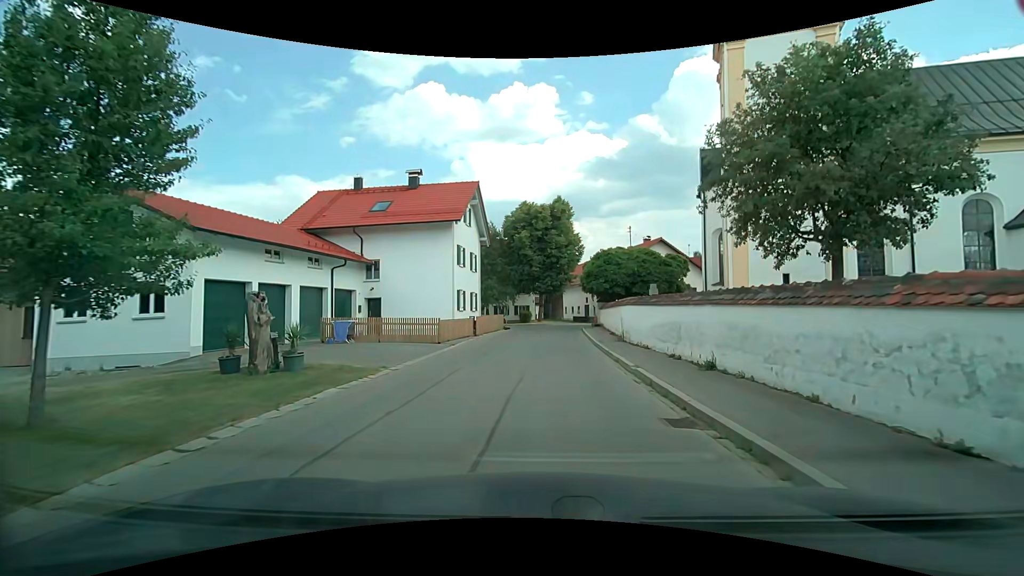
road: residential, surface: asphalt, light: Day
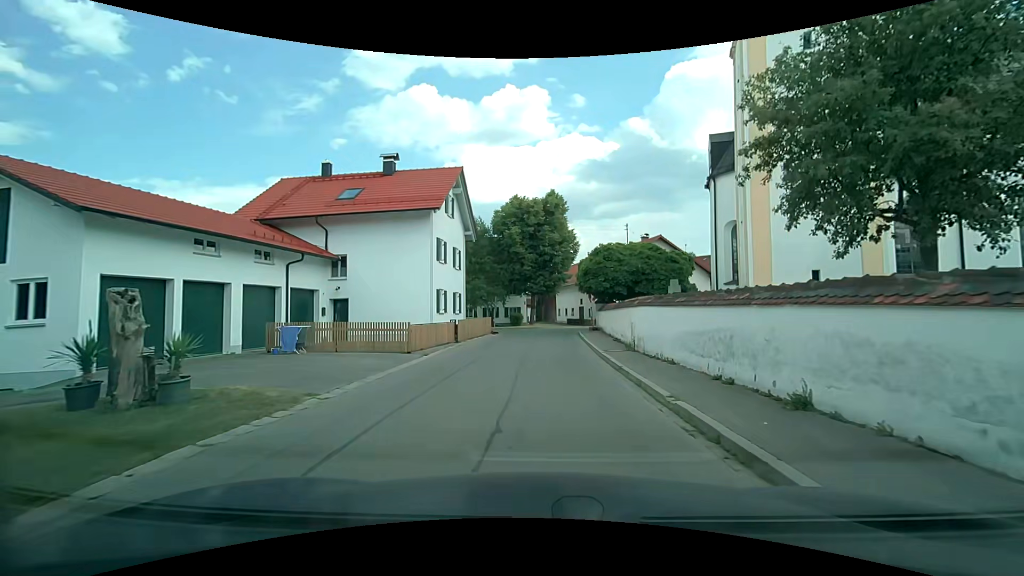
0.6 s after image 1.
(0.0, +3.7) m; +1°
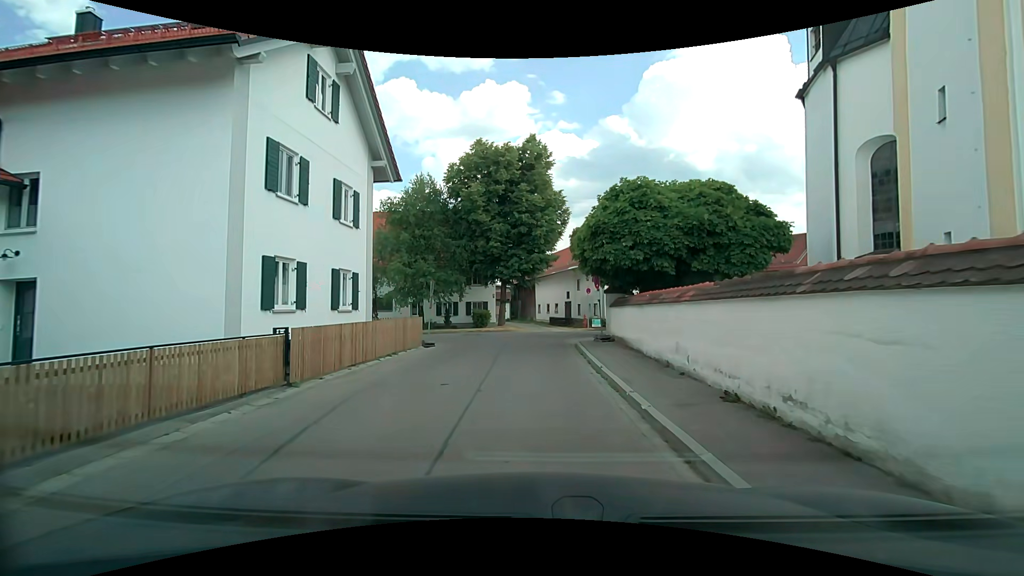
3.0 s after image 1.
(+0.6, +14.2) m; +3°
